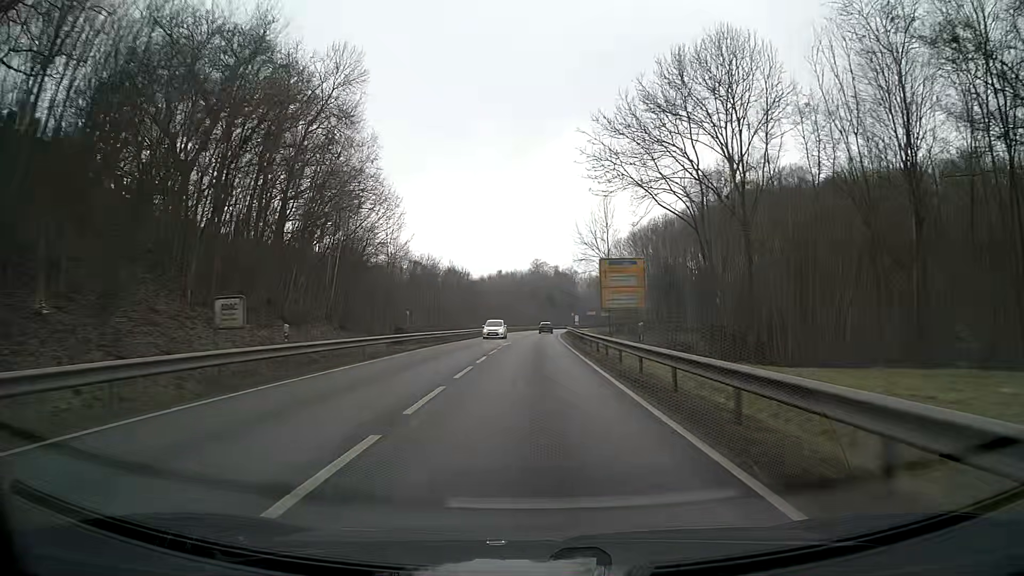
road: primary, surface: asphalt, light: Day
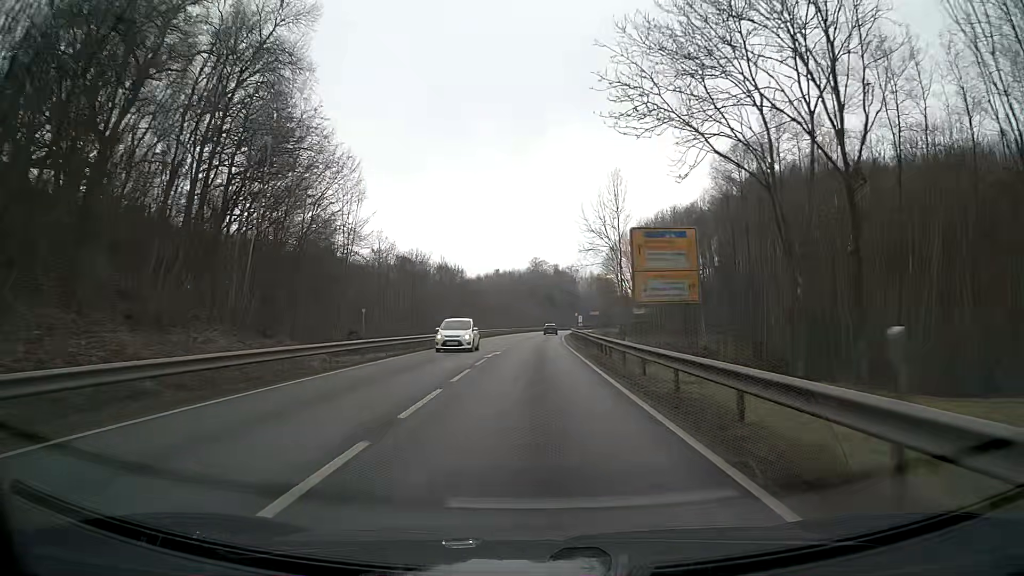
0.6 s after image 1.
(0.0, +12.2) m; 0°
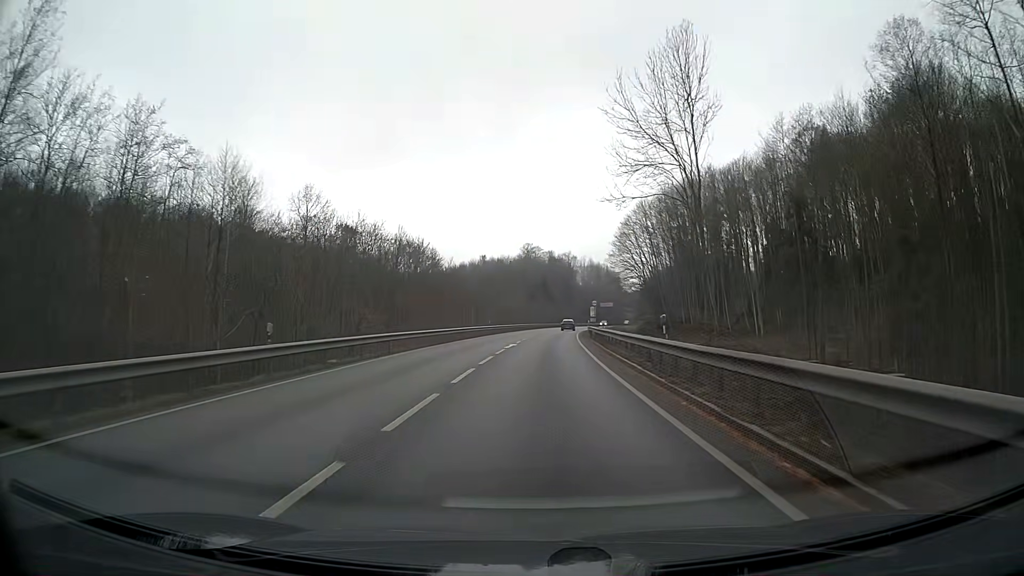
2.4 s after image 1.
(+0.2, +37.4) m; +1°
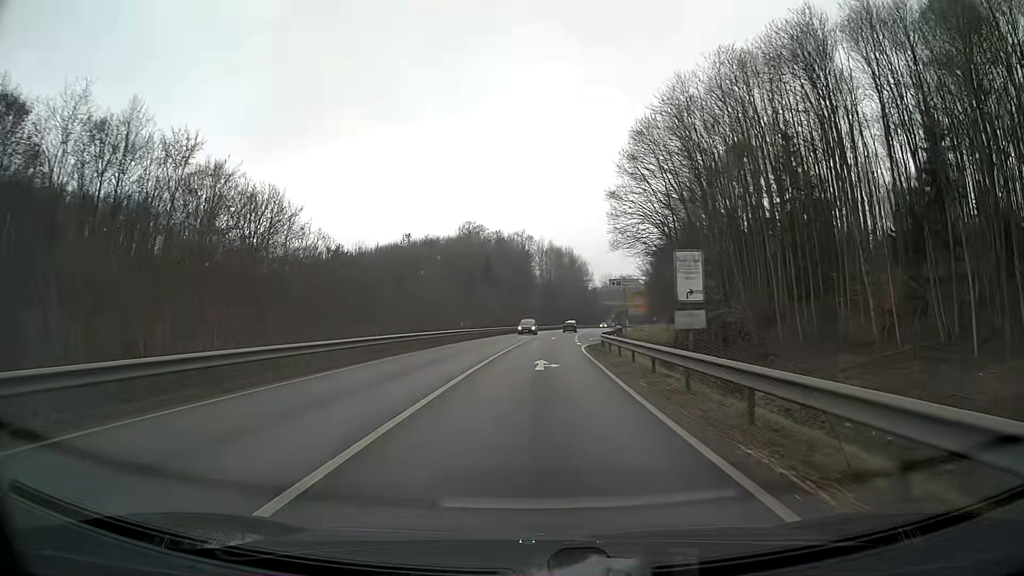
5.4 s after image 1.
(+2.3, +63.3) m; +4°
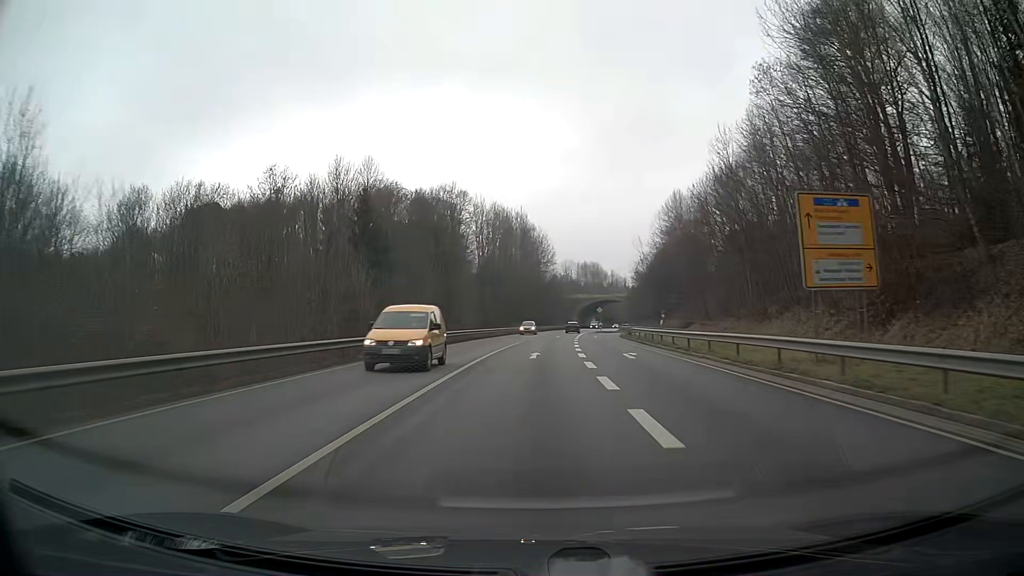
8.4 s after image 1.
(+2.4, +64.6) m; +4°
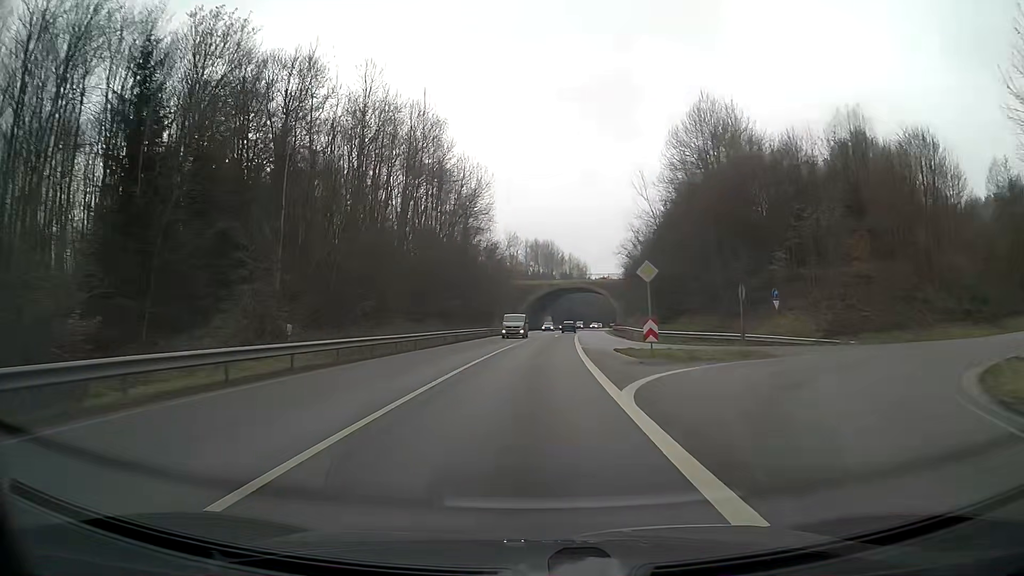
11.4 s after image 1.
(+2.8, +65.5) m; +5°
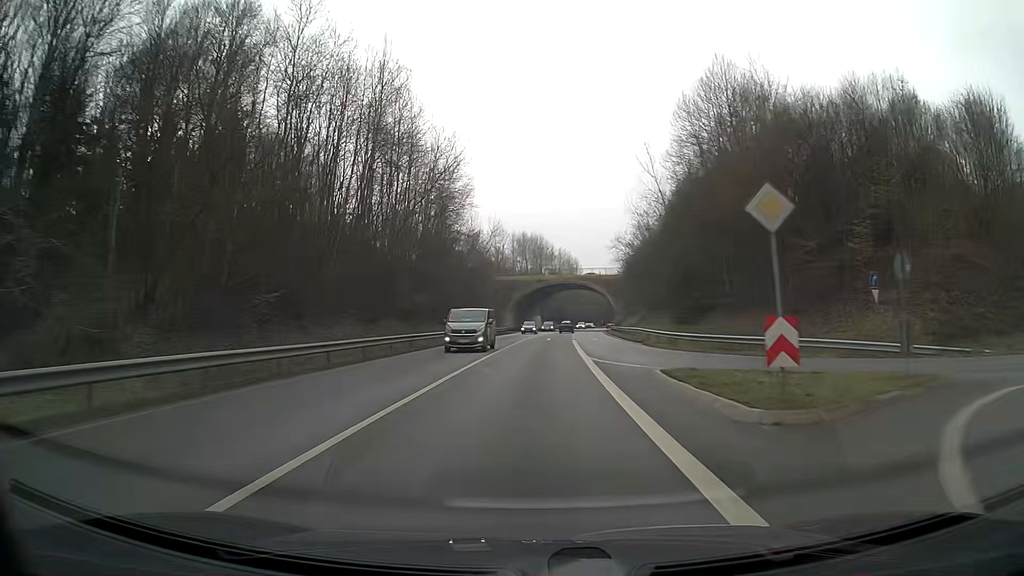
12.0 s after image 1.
(+0.1, +13.1) m; +1°
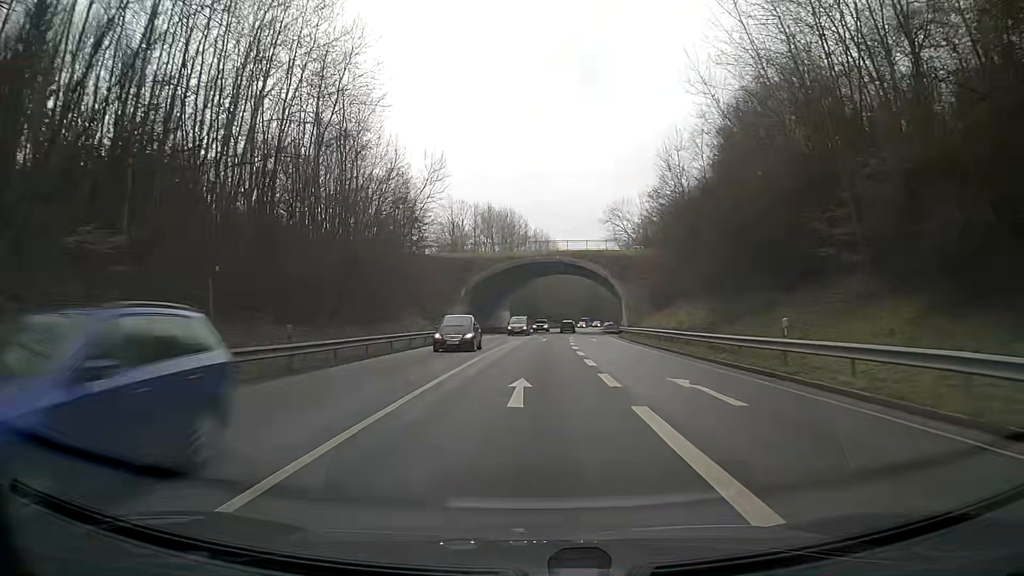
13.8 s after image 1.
(+0.8, +39.1) m; +2°
